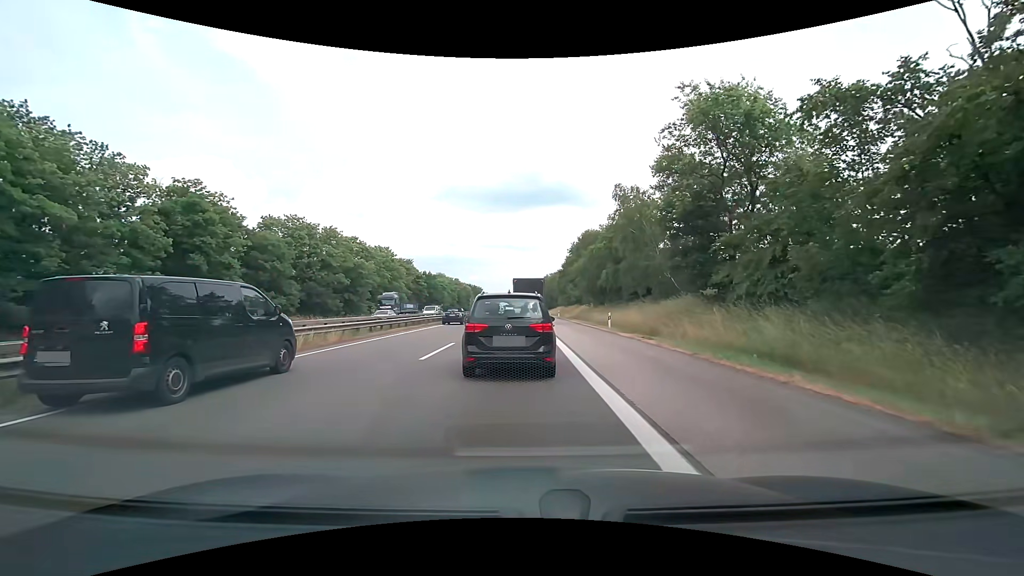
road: motorway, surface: asphalt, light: Day
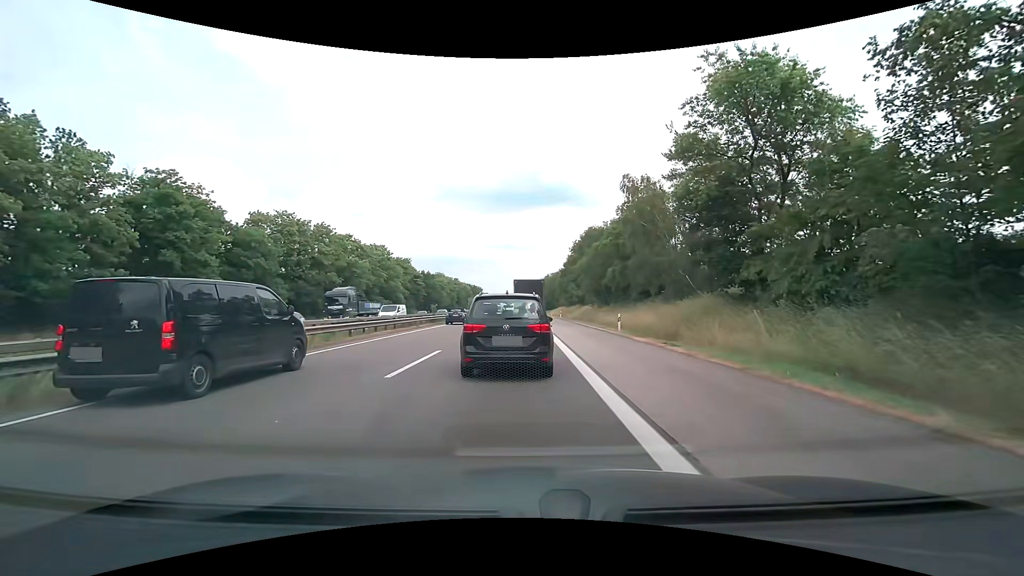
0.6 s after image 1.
(0.0, +3.2) m; +1°
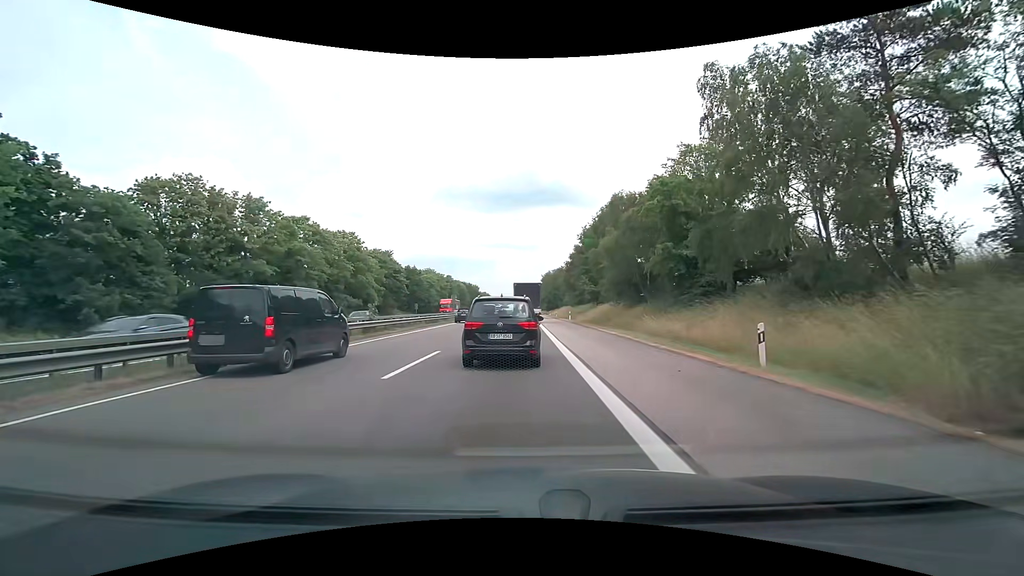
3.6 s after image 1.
(-0.2, +18.0) m; -1°
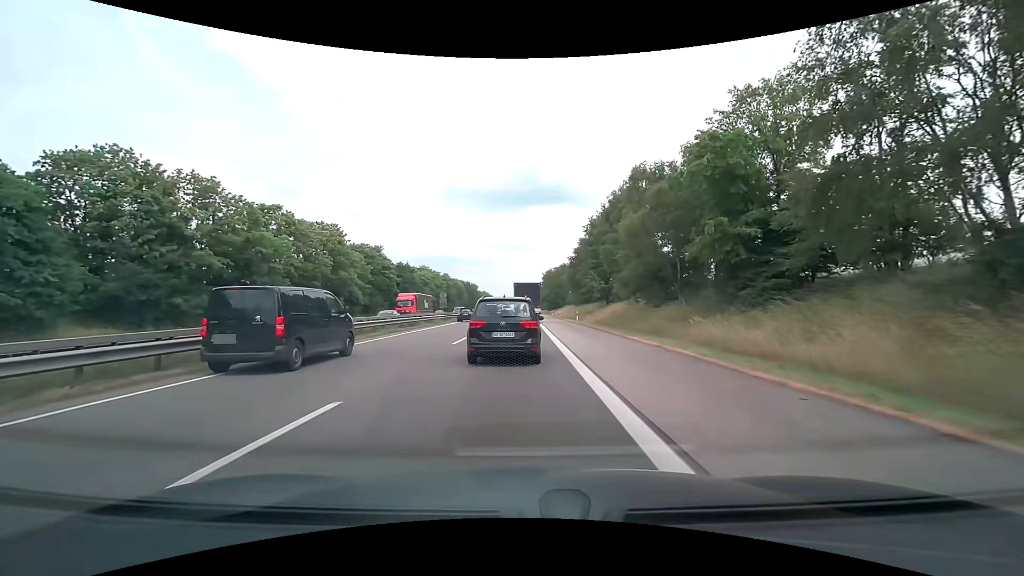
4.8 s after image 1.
(0.0, +8.5) m; 0°
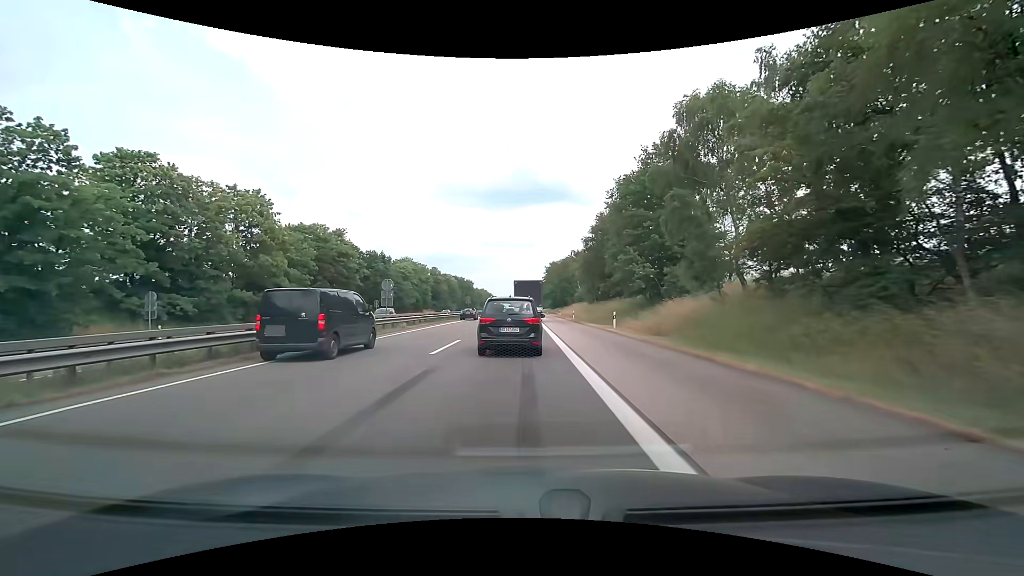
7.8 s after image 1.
(0.0, +22.2) m; -1°
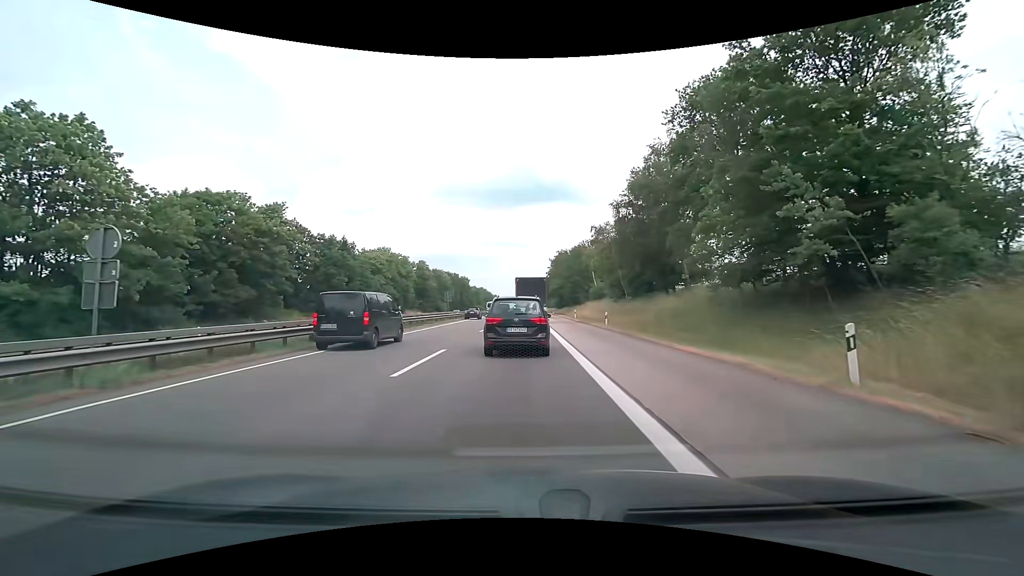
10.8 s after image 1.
(+0.1, +22.3) m; 0°
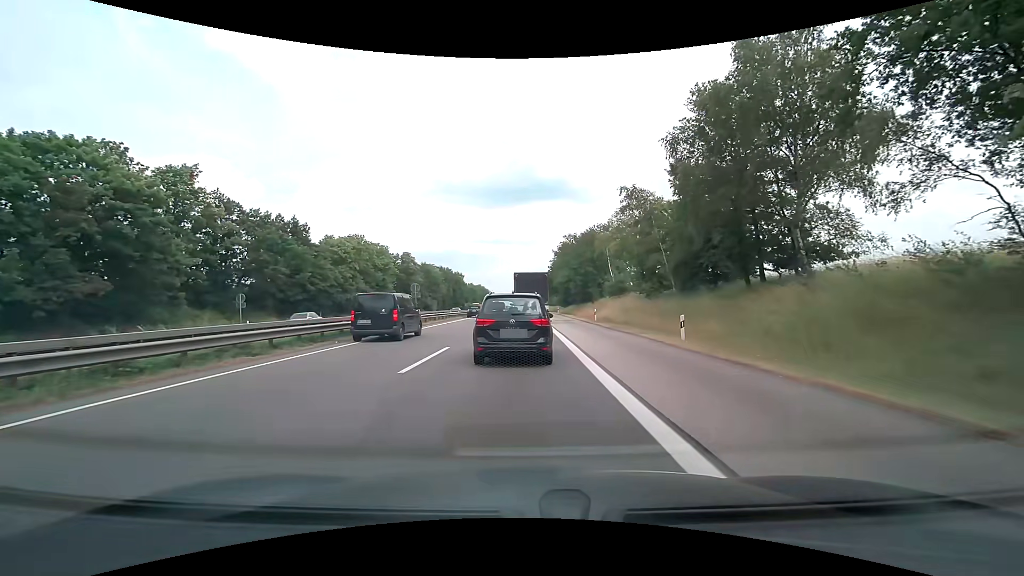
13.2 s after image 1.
(0.0, +17.1) m; 0°
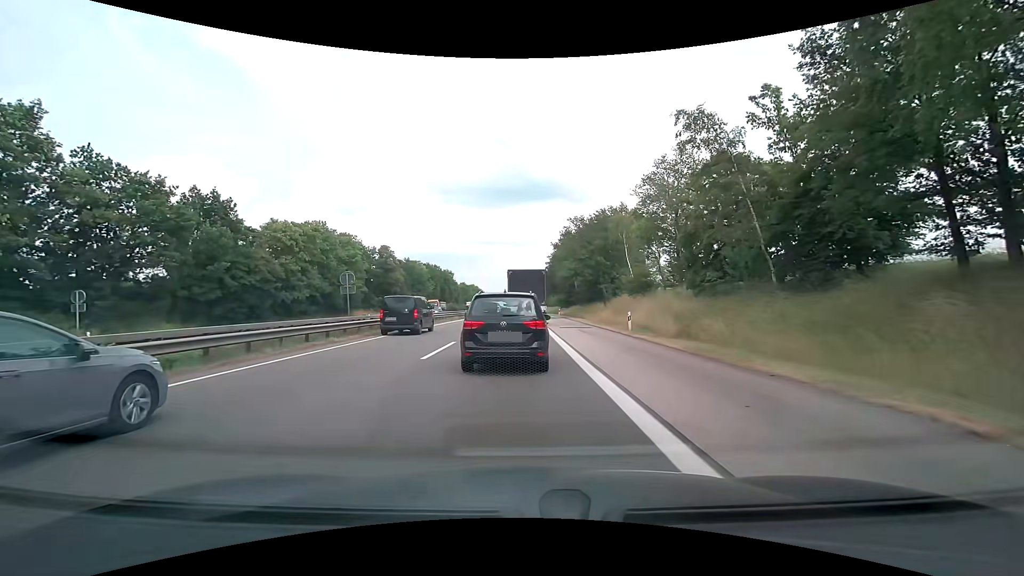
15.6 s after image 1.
(0.0, +14.9) m; +1°
